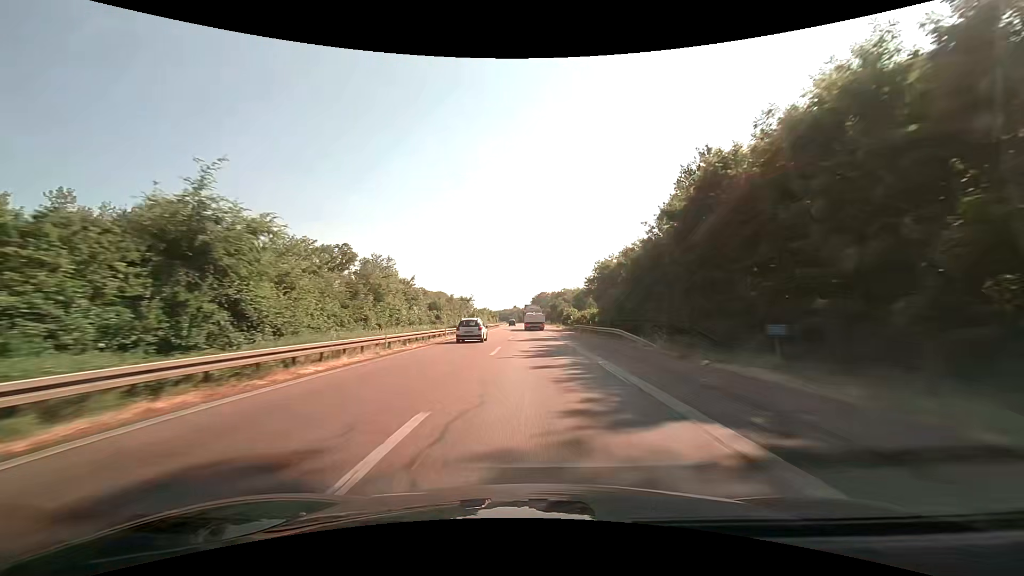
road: motorway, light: Day
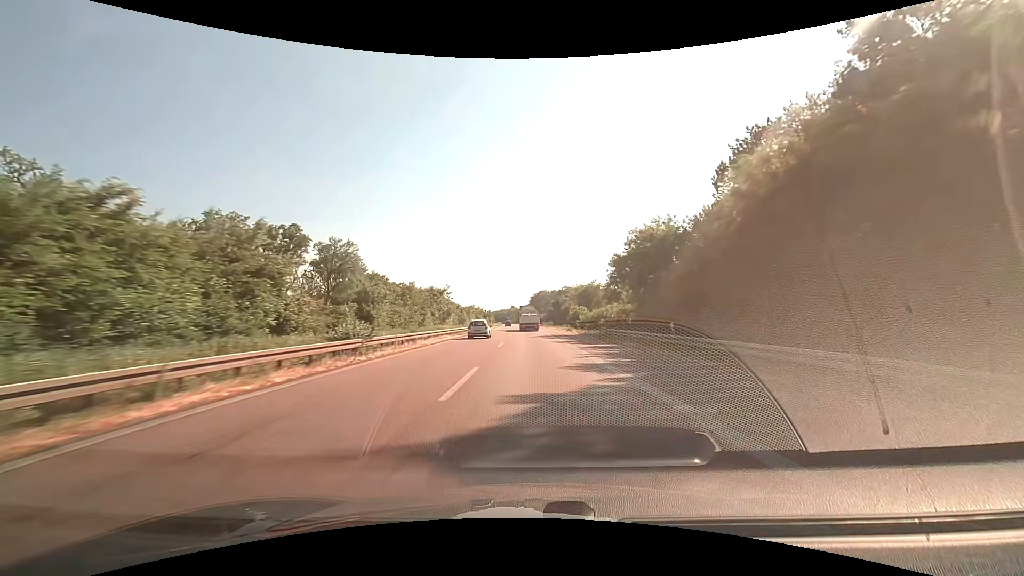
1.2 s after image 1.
(0.0, +28.9) m; 0°
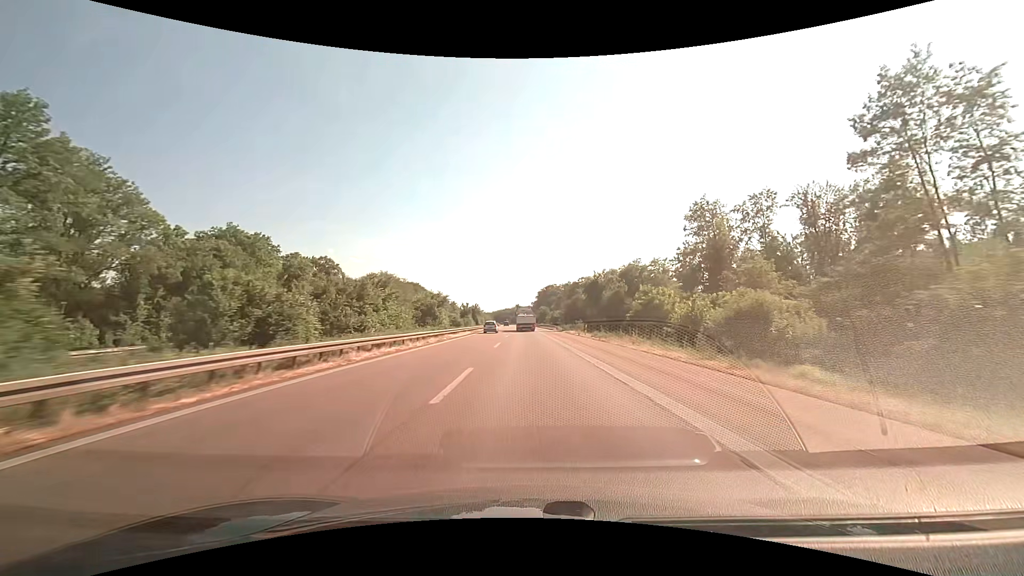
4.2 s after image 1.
(-0.3, +73.1) m; 0°
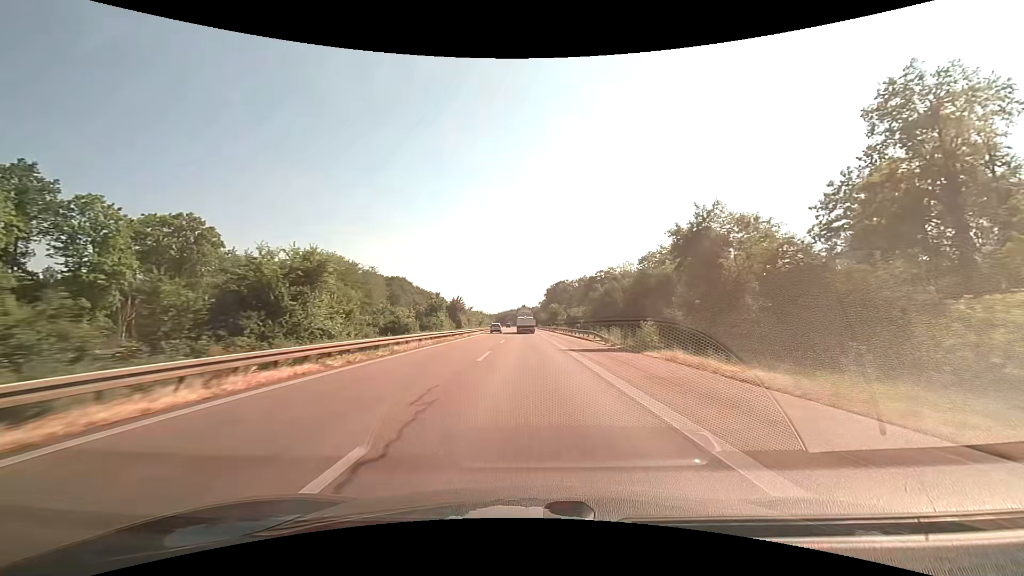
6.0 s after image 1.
(-0.2, +45.0) m; -1°
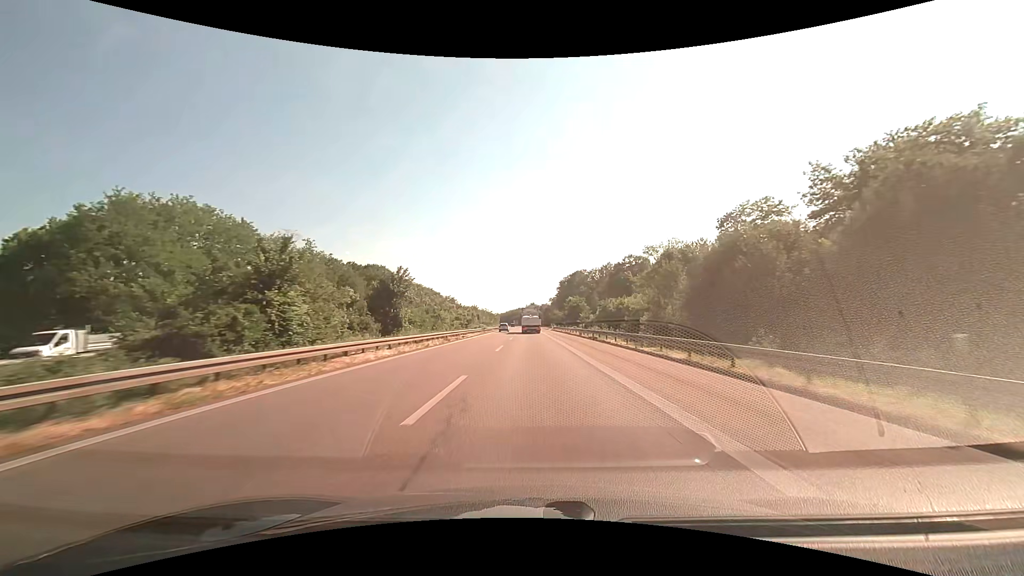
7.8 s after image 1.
(-0.4, +47.6) m; -1°
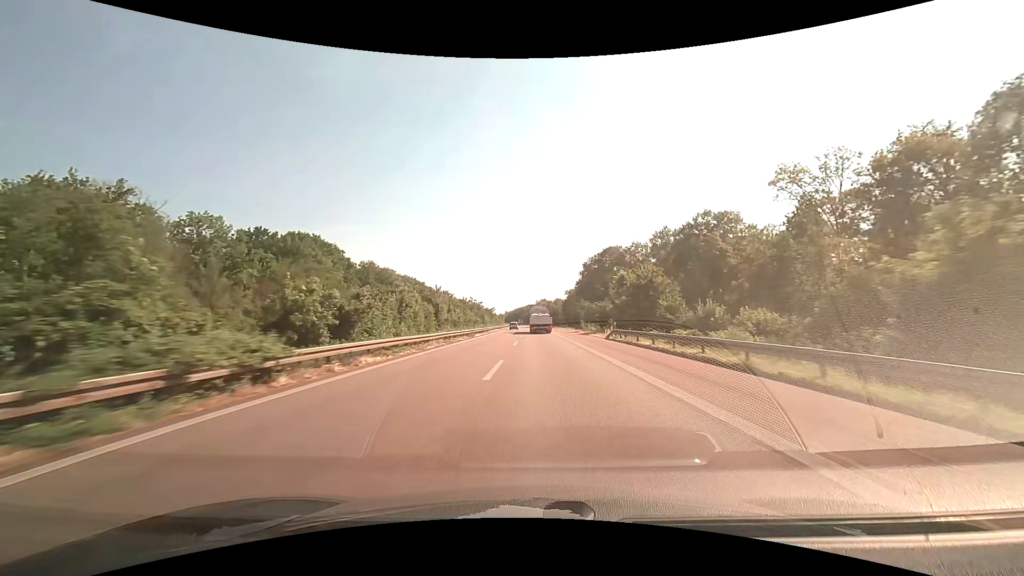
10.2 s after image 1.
(-0.7, +67.8) m; -1°
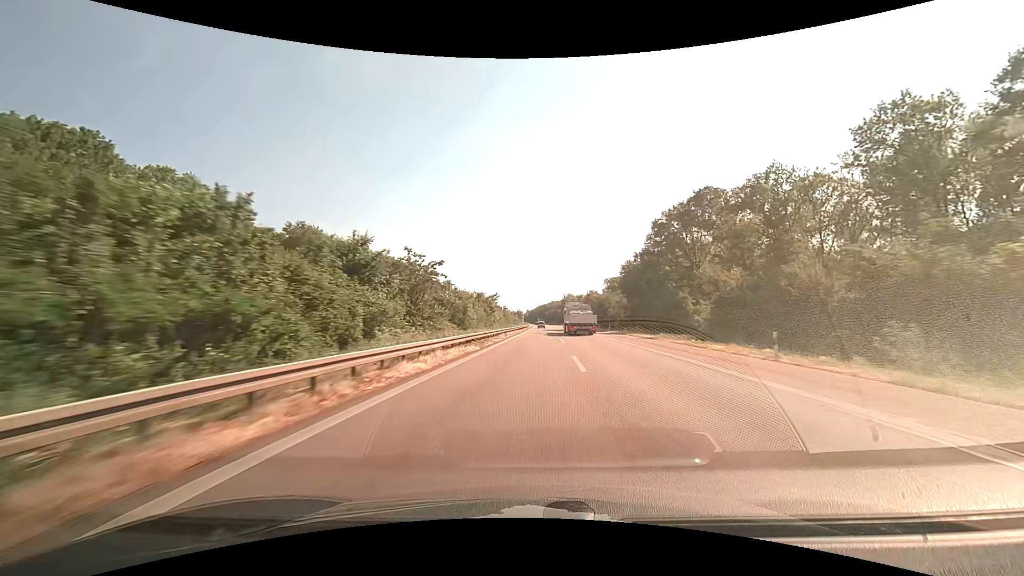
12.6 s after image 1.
(-1.7, +71.0) m; -3°
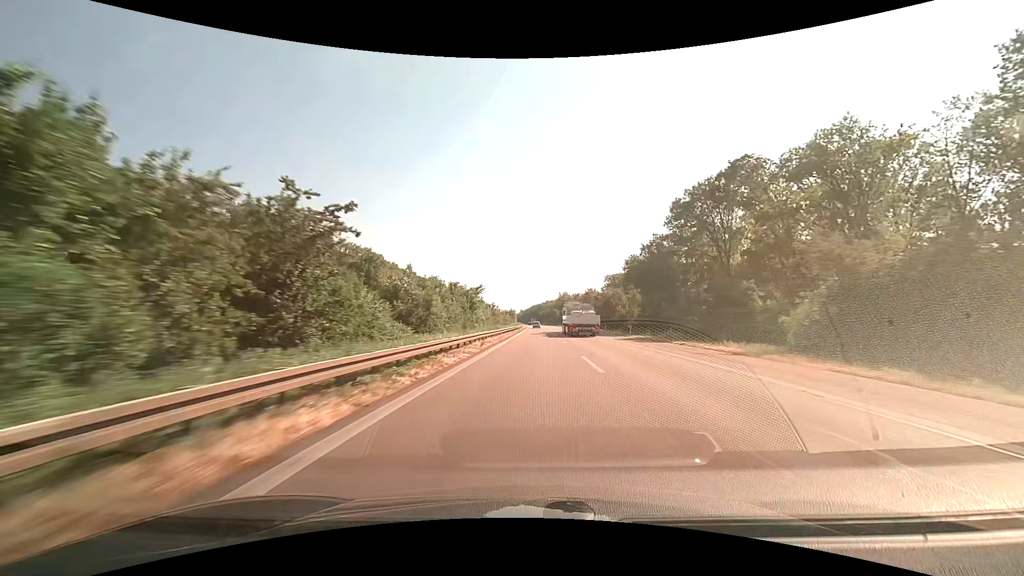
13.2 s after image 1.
(+0.1, +18.1) m; +1°
(0, +10) (0, +20) (0, +30) (+1, +40) (+1, +50) (+1, +60) (+1, +70) (+1, +80) (+1, +90) (+2, +100) m
